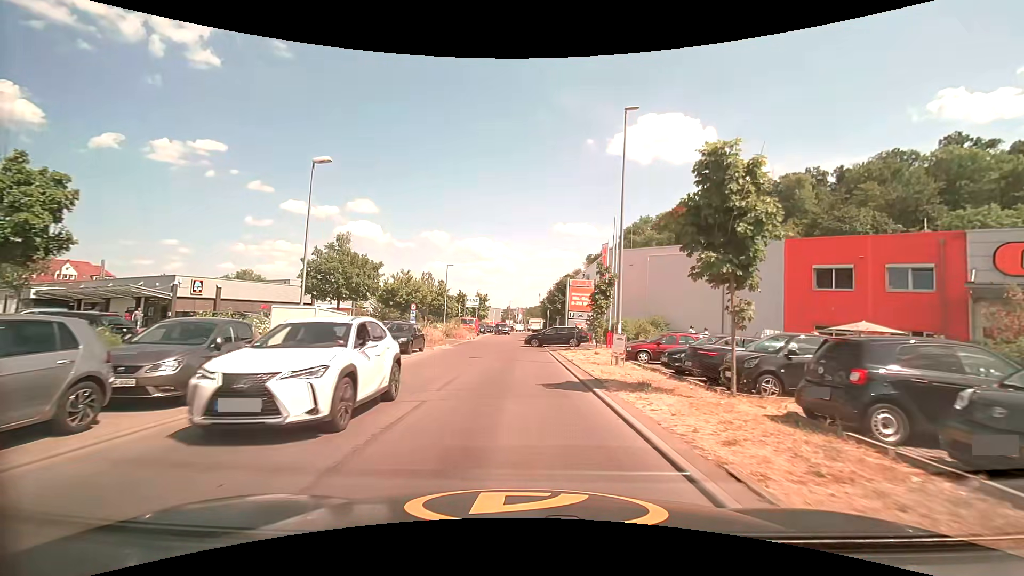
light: Day
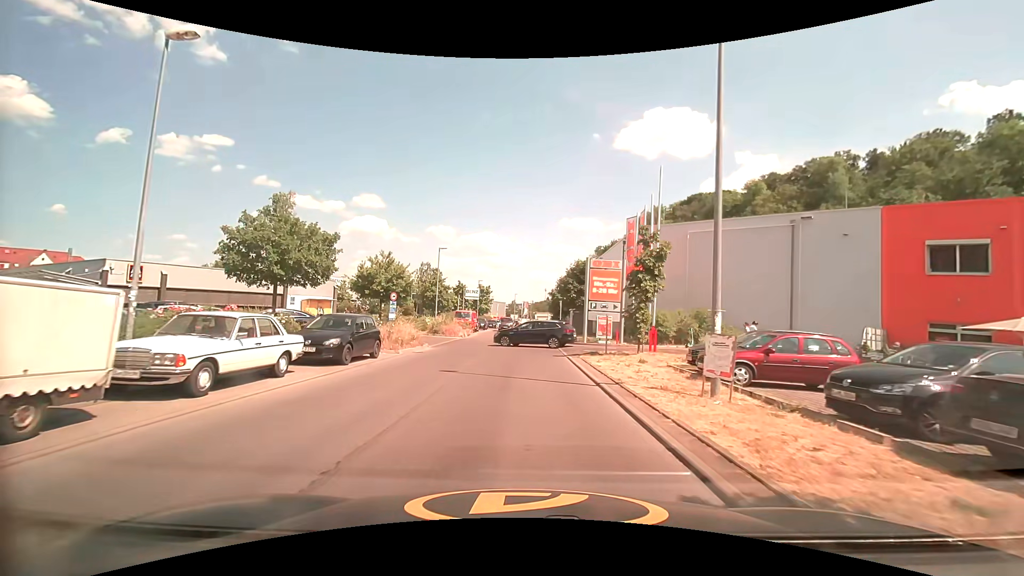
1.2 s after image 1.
(0.0, +9.0) m; 0°
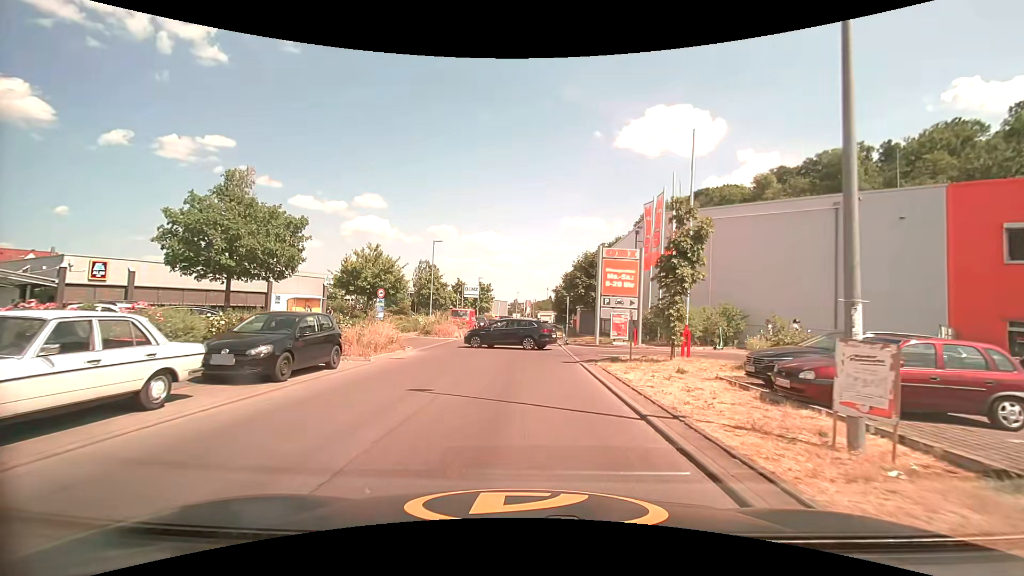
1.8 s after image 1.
(0.0, +3.9) m; +1°
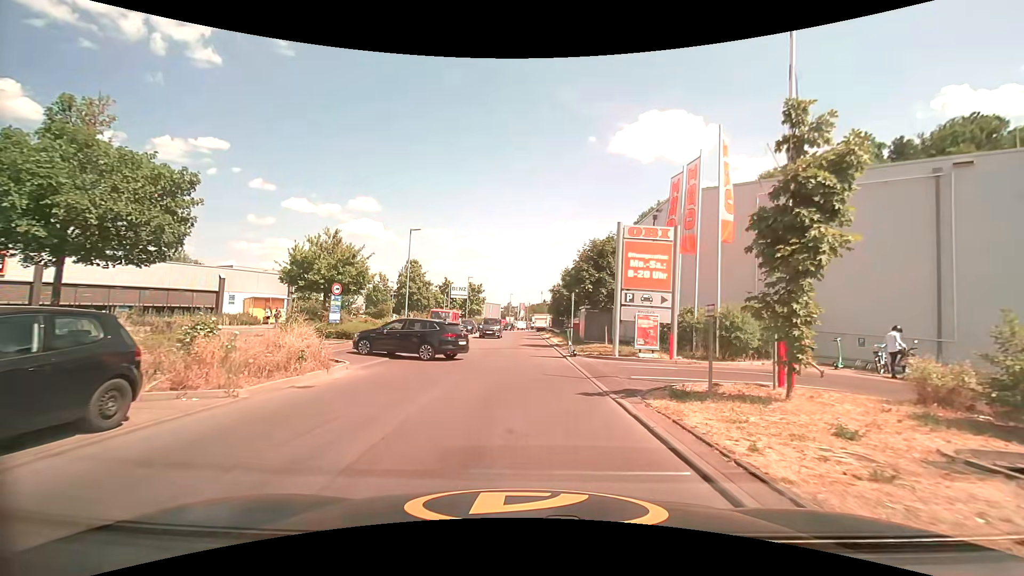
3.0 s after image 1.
(-0.1, +6.9) m; -1°
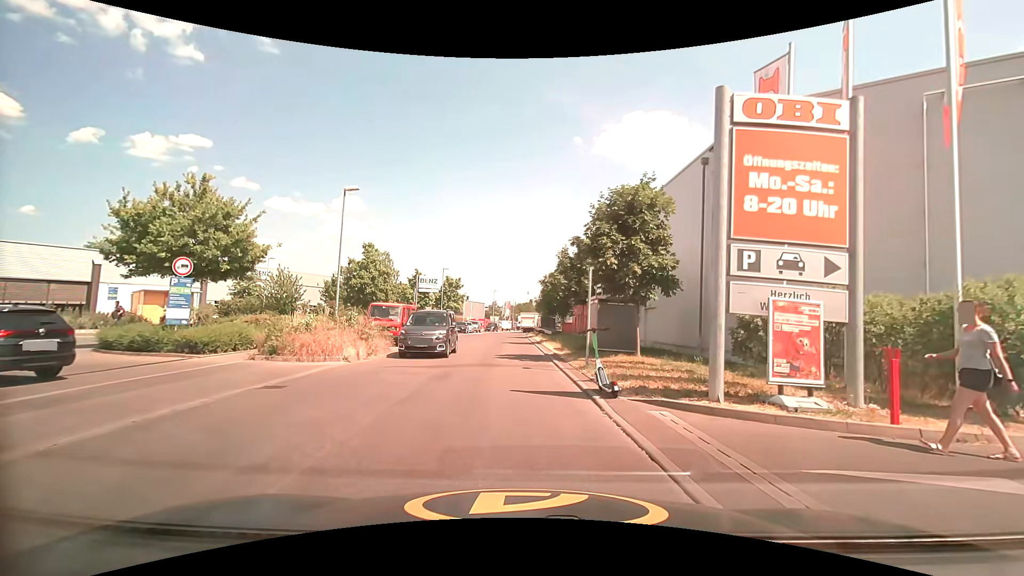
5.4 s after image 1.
(+0.2, +10.9) m; +1°
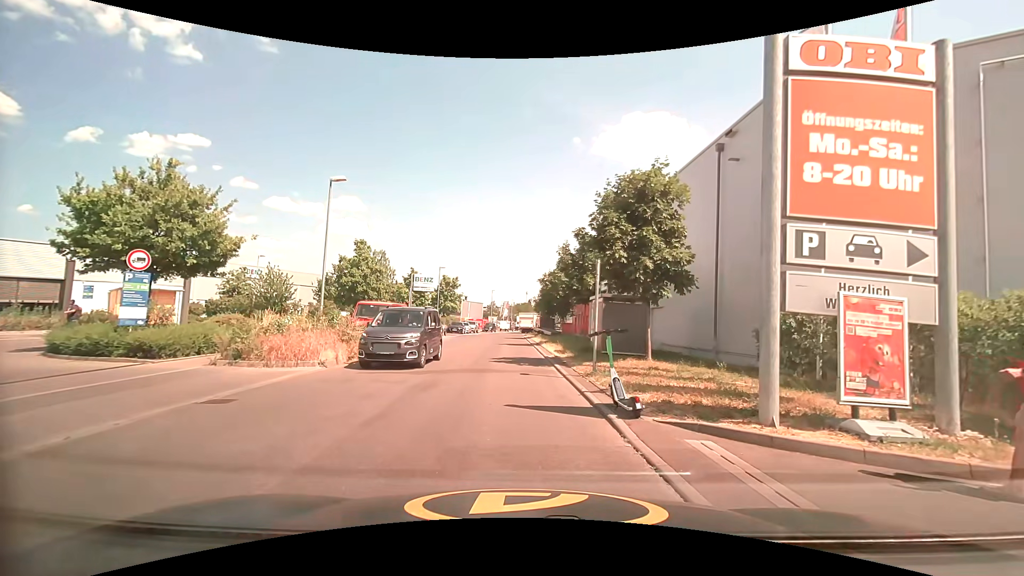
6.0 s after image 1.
(0.0, +1.7) m; -1°
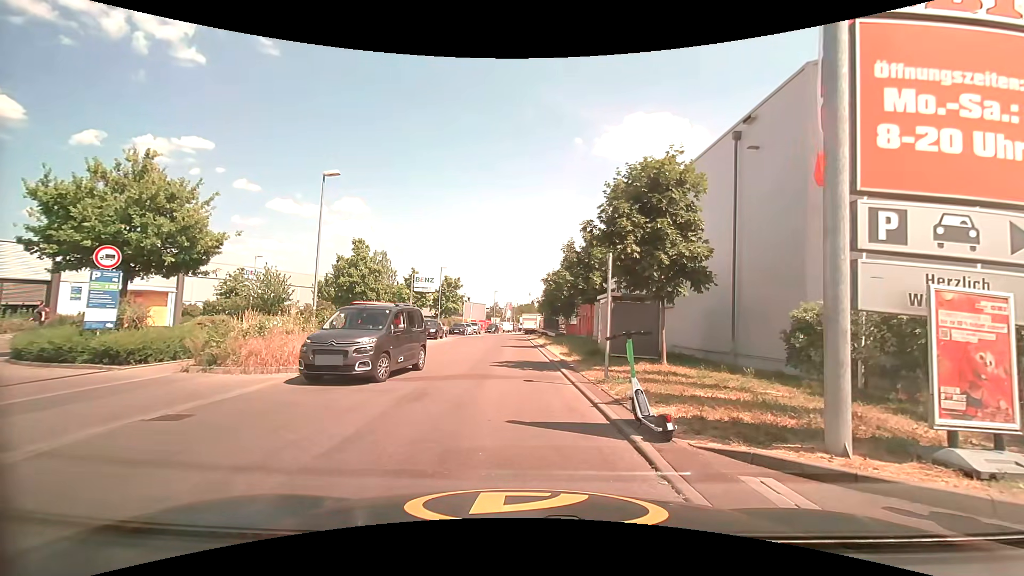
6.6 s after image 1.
(0.0, +1.2) m; +2°
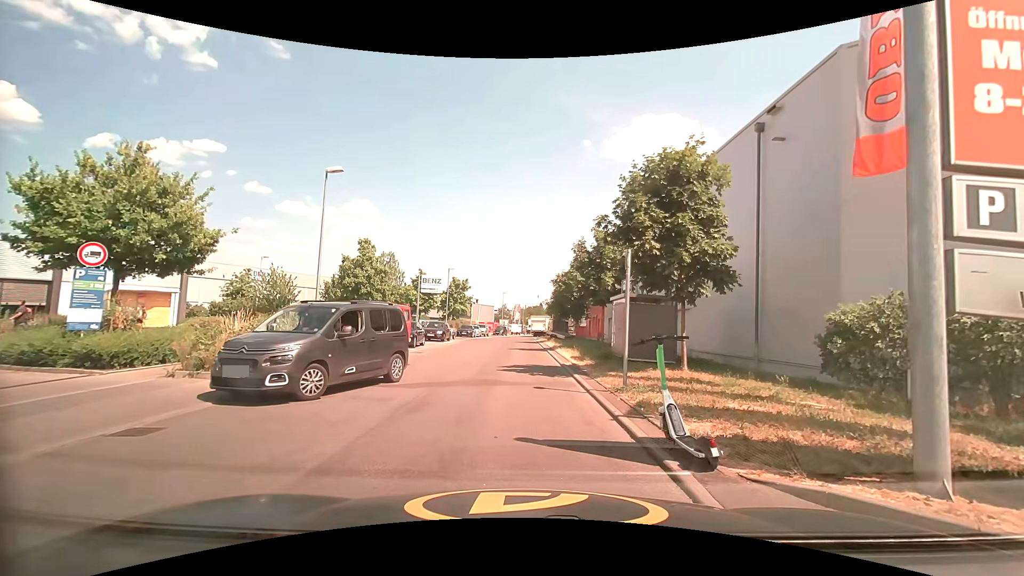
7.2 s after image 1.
(0.0, +0.9) m; -1°
